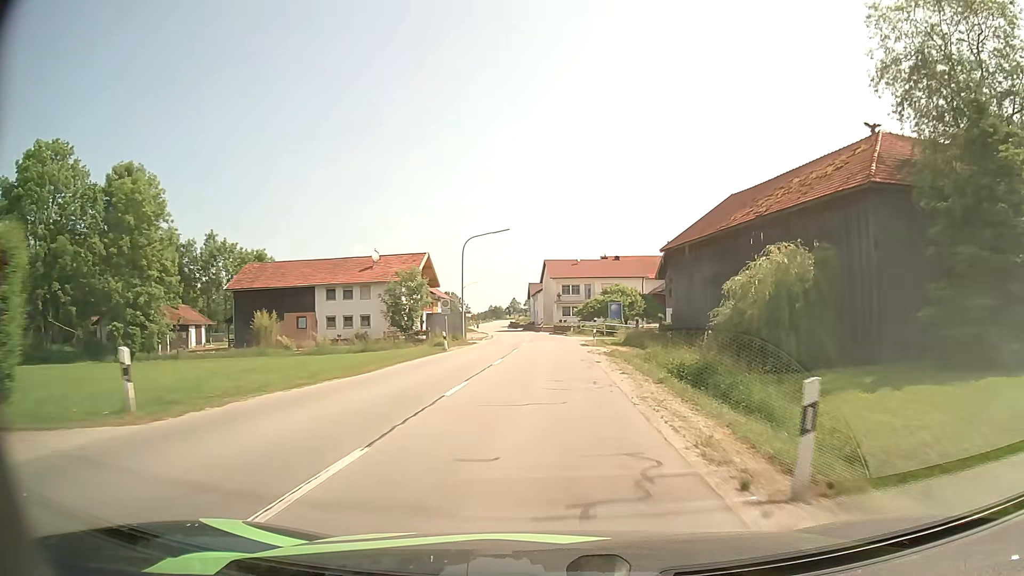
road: secondary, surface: asphalt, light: Day
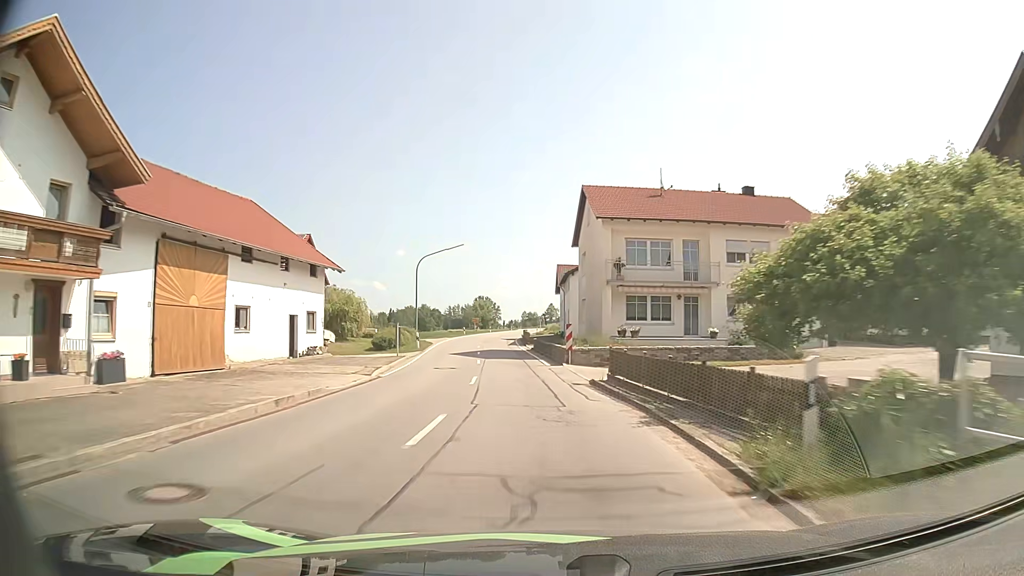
(0.0, +52.8) m; -3°
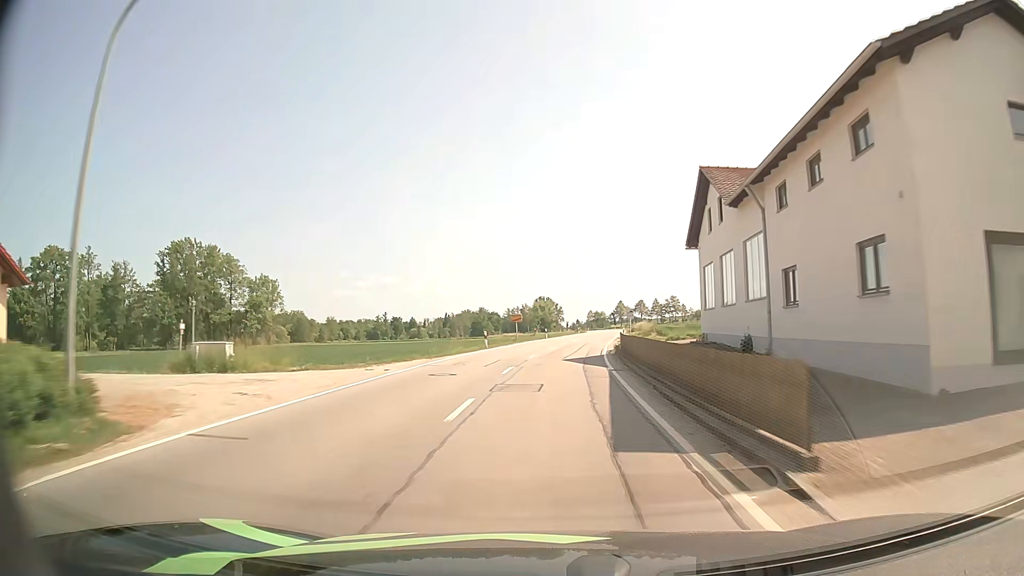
(-3.2, +44.5) m; -5°
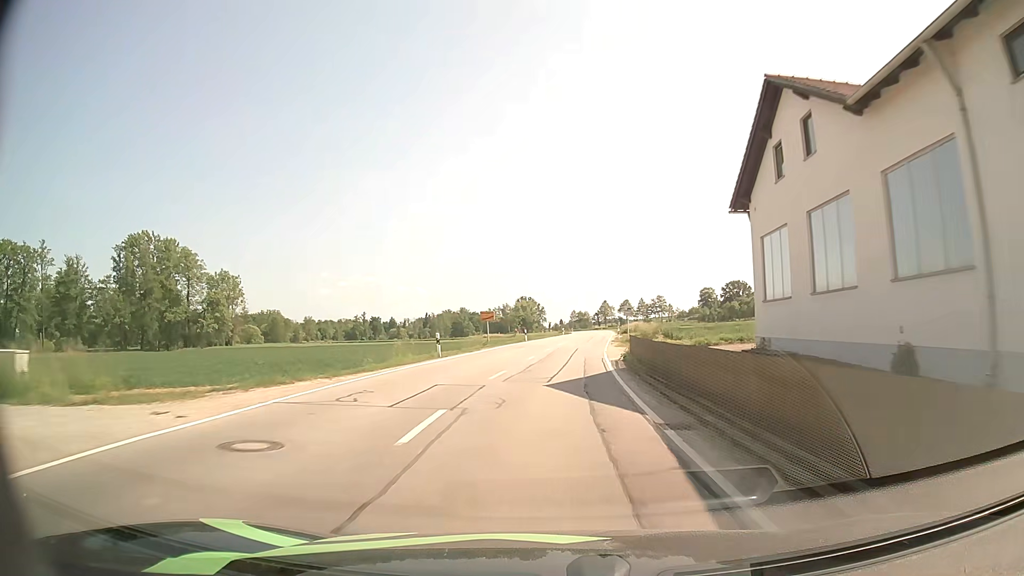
(+0.1, +11.2) m; +1°
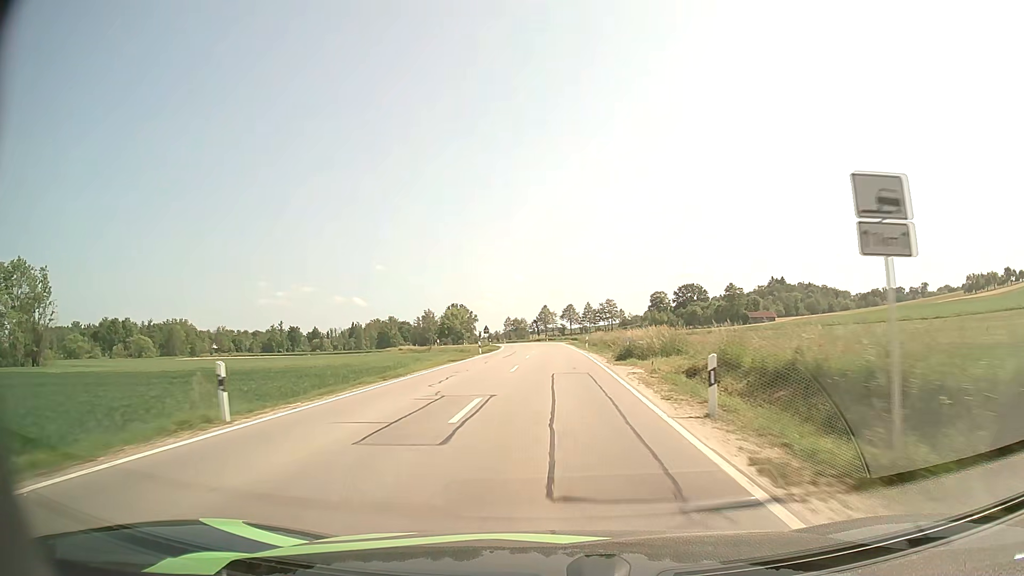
(+2.4, +46.7) m; +5°
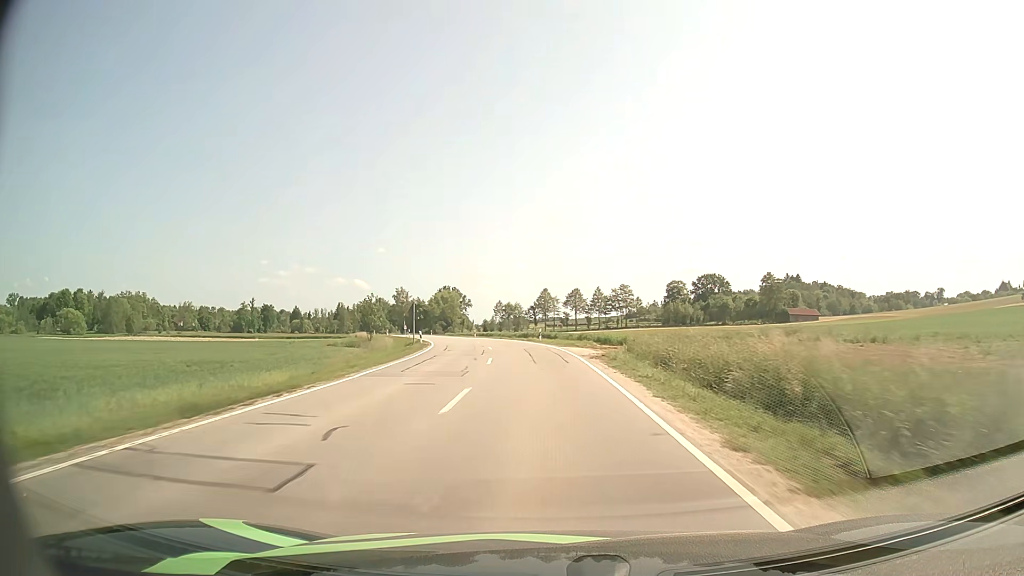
(+0.4, +49.0) m; 0°
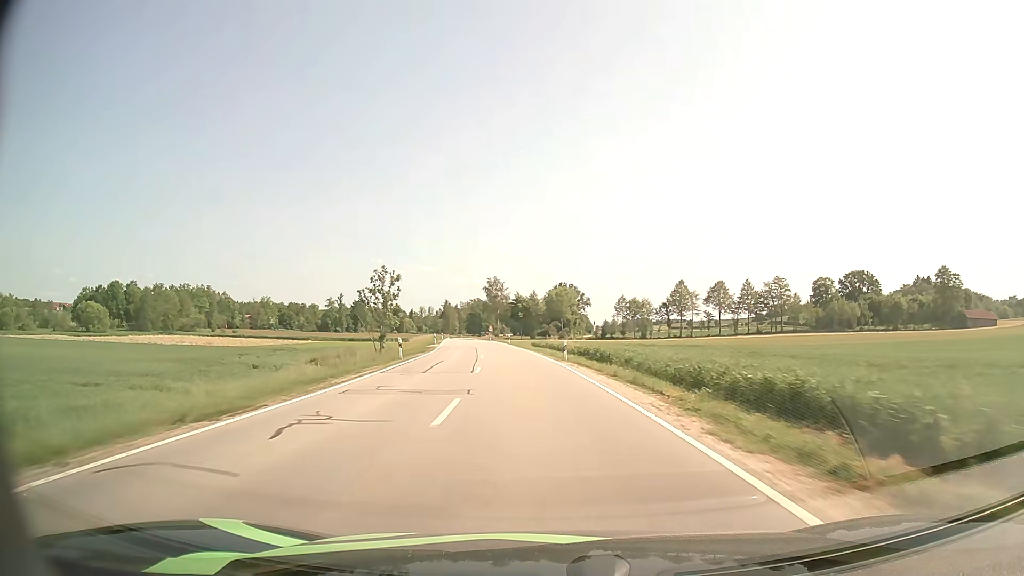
(-3.5, +47.6) m; -10°
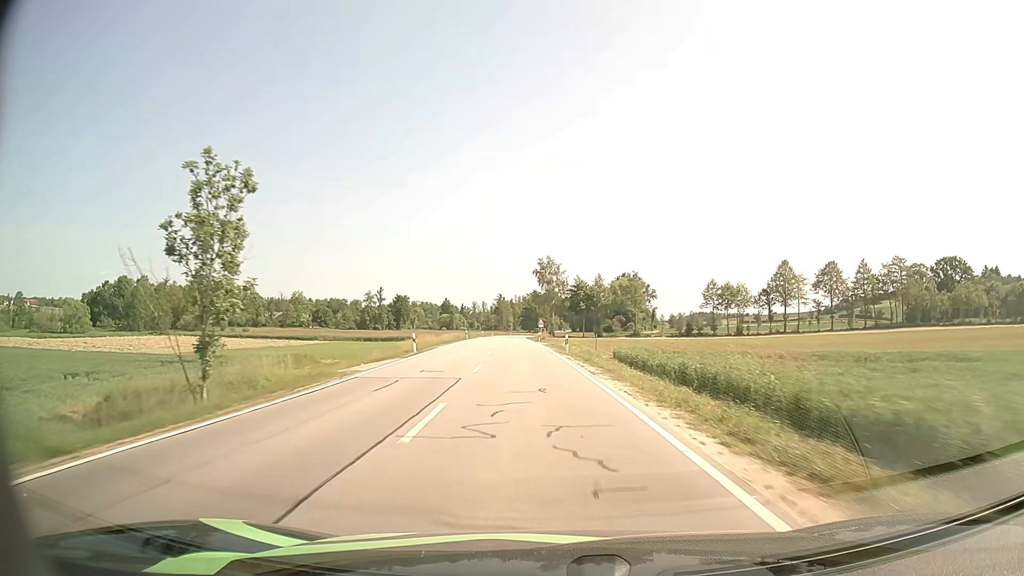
(-2.0, +36.4) m; -5°
(0, +10) (0, +20) (-1, +30) (-1, +40) (-2, +50) (-3, +60) (-3, +70) (-4, +80) (-4, +90) (-5, +100) m
